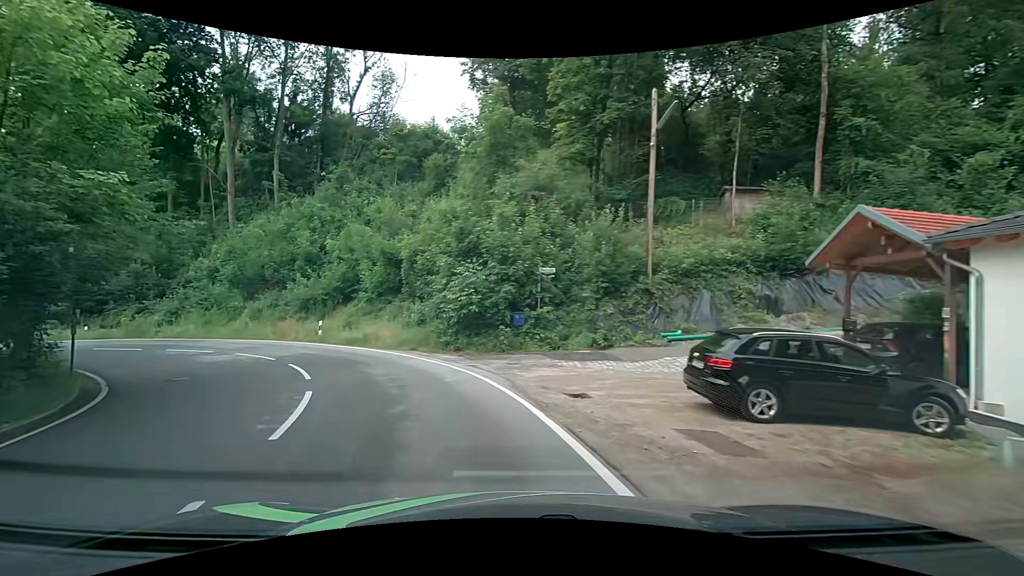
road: tertiary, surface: asphalt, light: Day
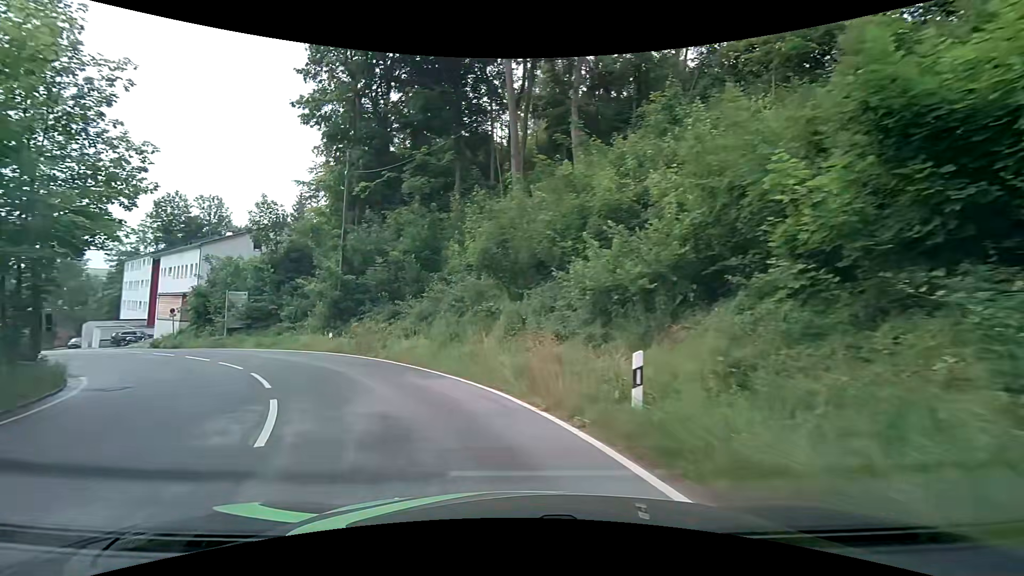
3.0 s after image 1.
(-6.1, +18.6) m; -36°
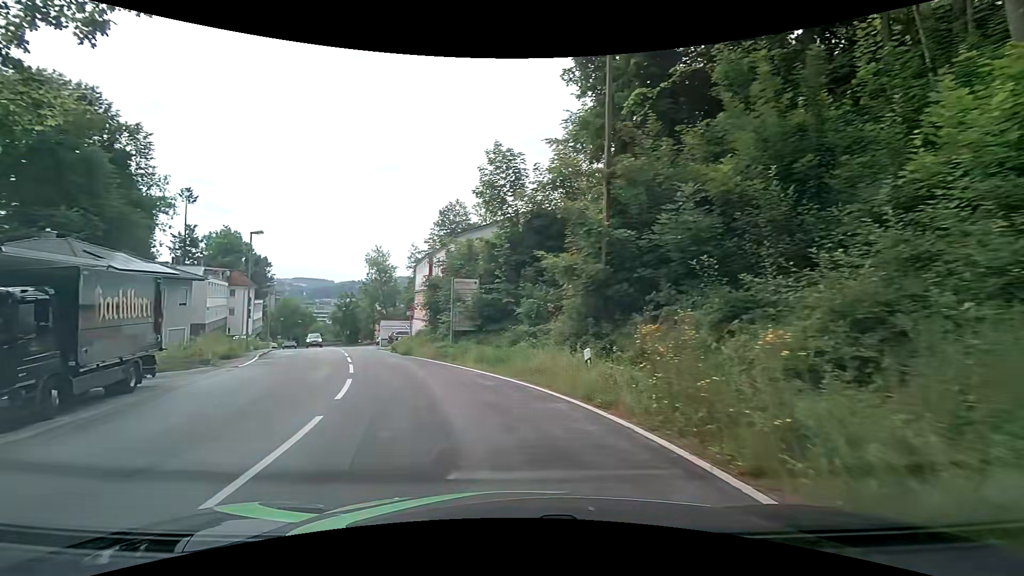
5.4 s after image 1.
(-4.0, +14.6) m; -30°
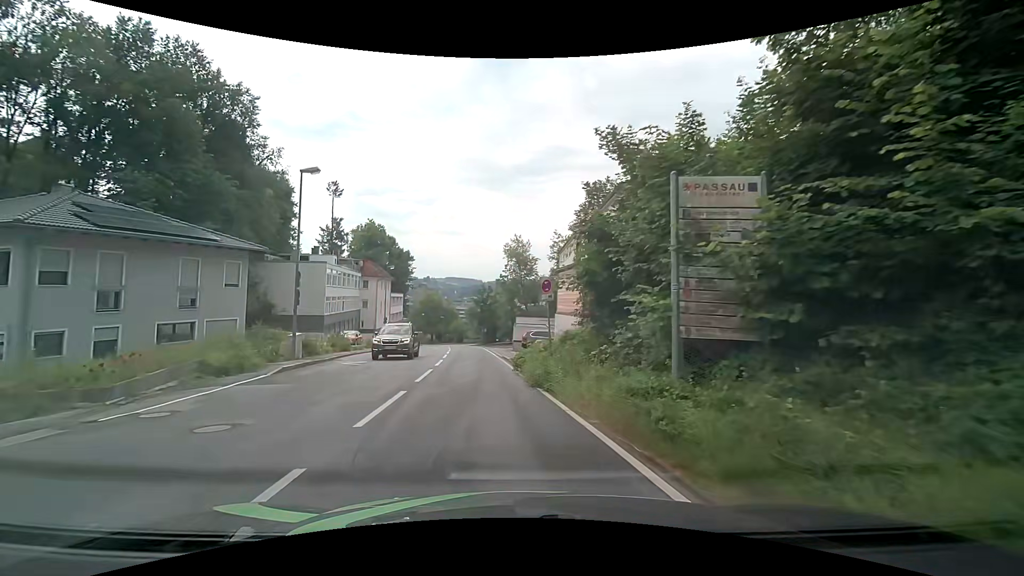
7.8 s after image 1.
(-2.7, +15.6) m; -17°
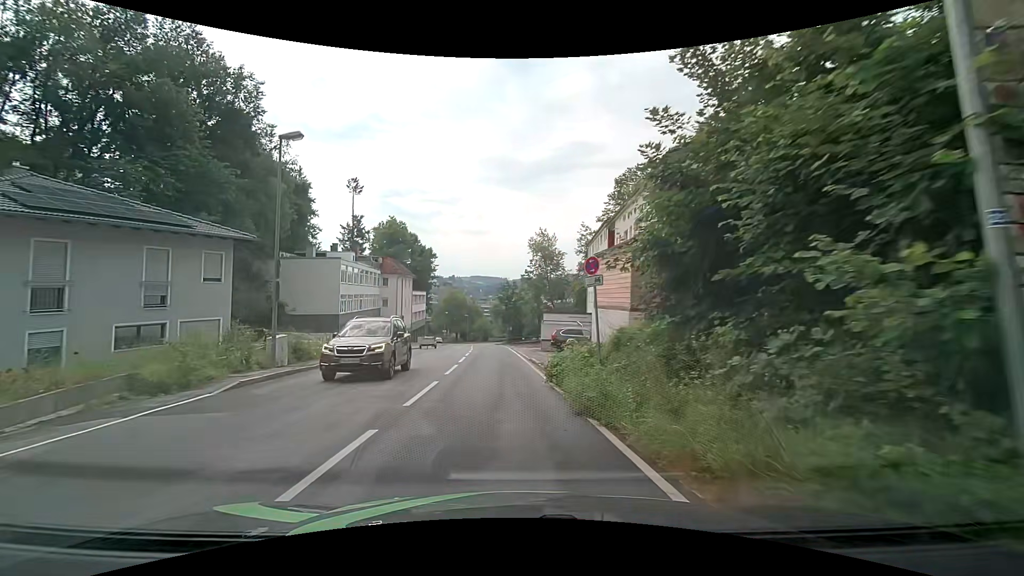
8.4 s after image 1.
(-0.1, +4.3) m; -3°
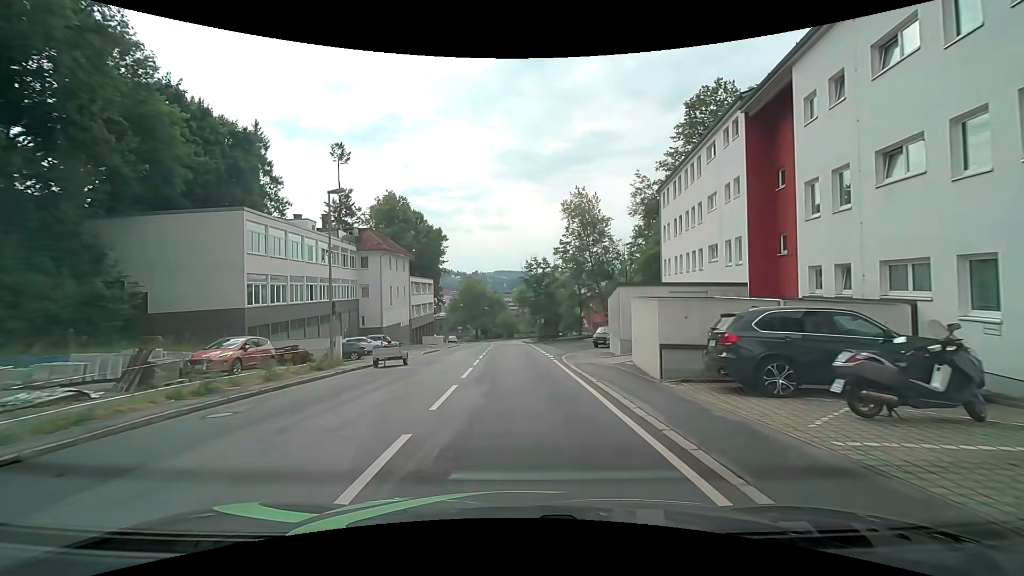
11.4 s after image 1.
(-1.1, +24.5) m; -3°
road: residential
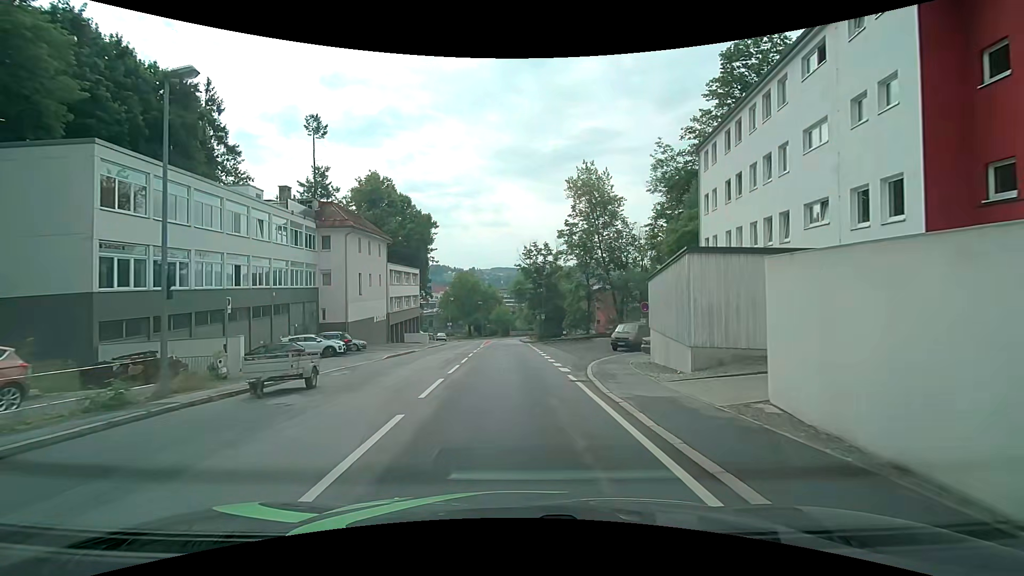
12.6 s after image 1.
(0.0, +10.6) m; +1°
